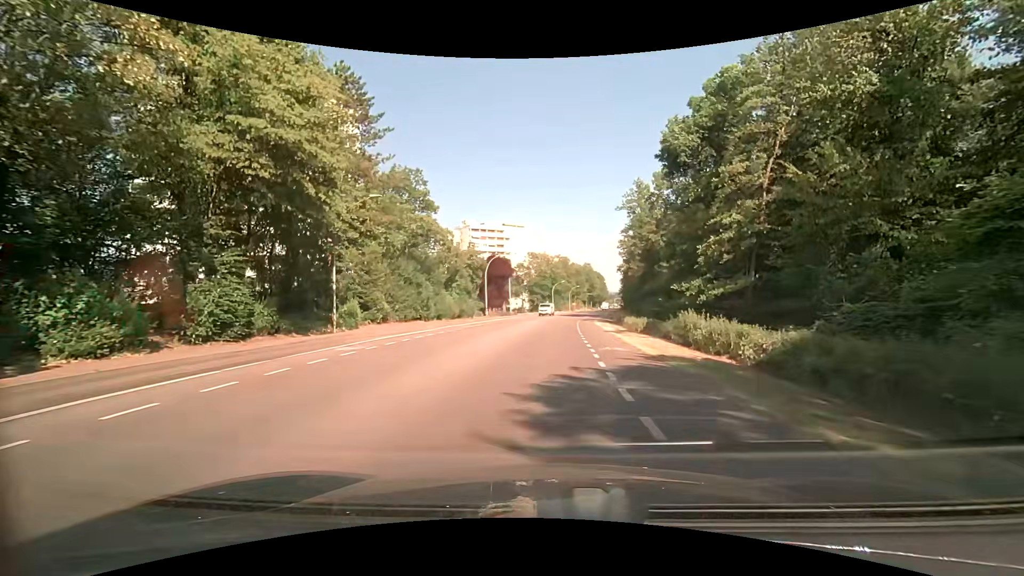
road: tertiary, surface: asphalt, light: Day
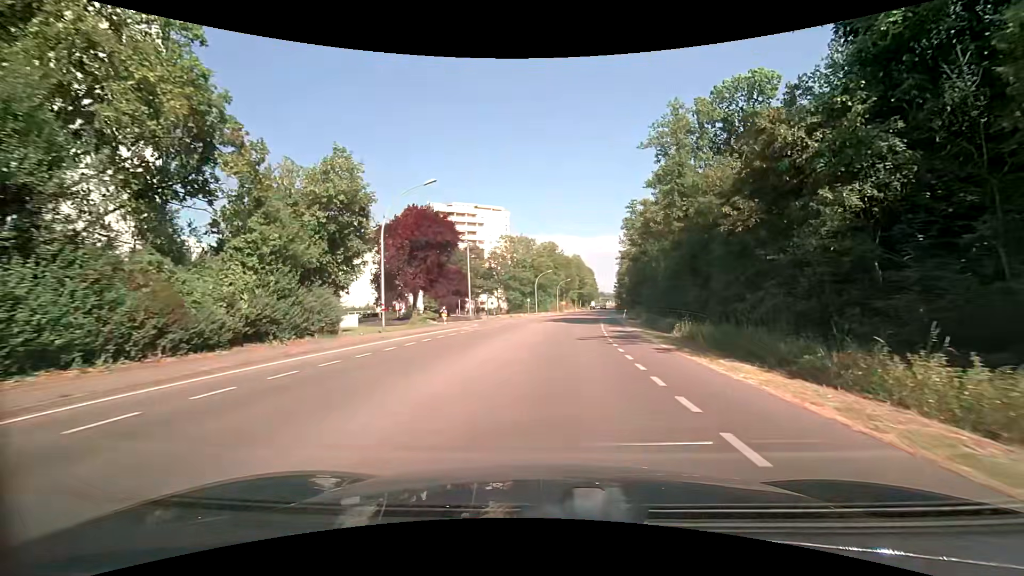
(+0.6, +33.9) m; +2°
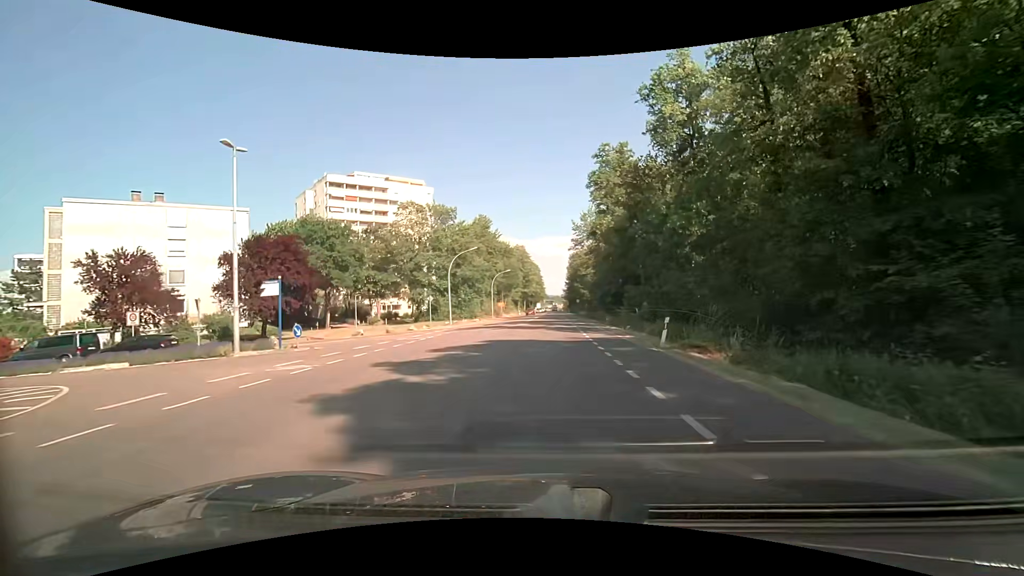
(+2.3, +36.5) m; +7°
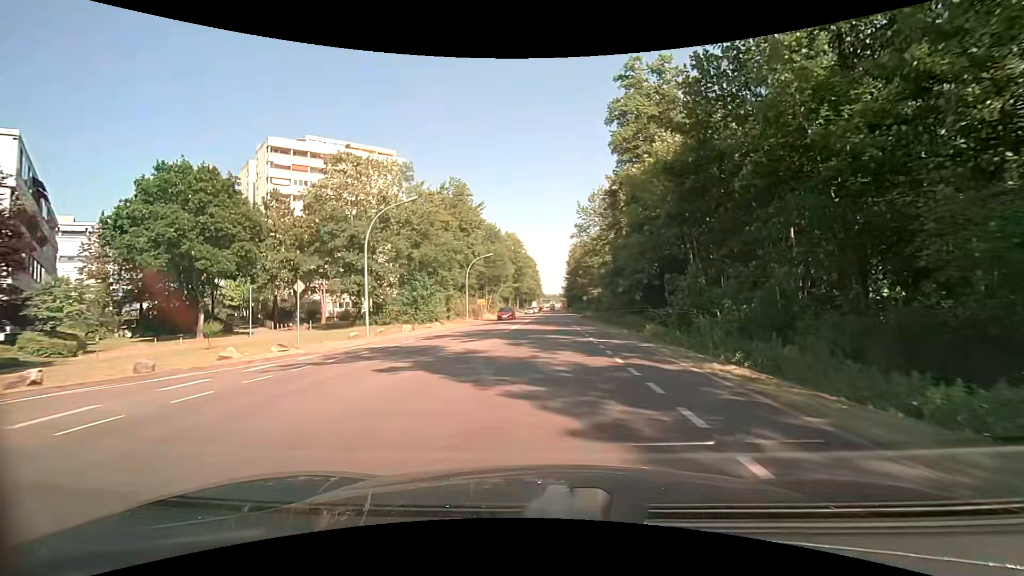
(0.0, +22.2) m; 0°
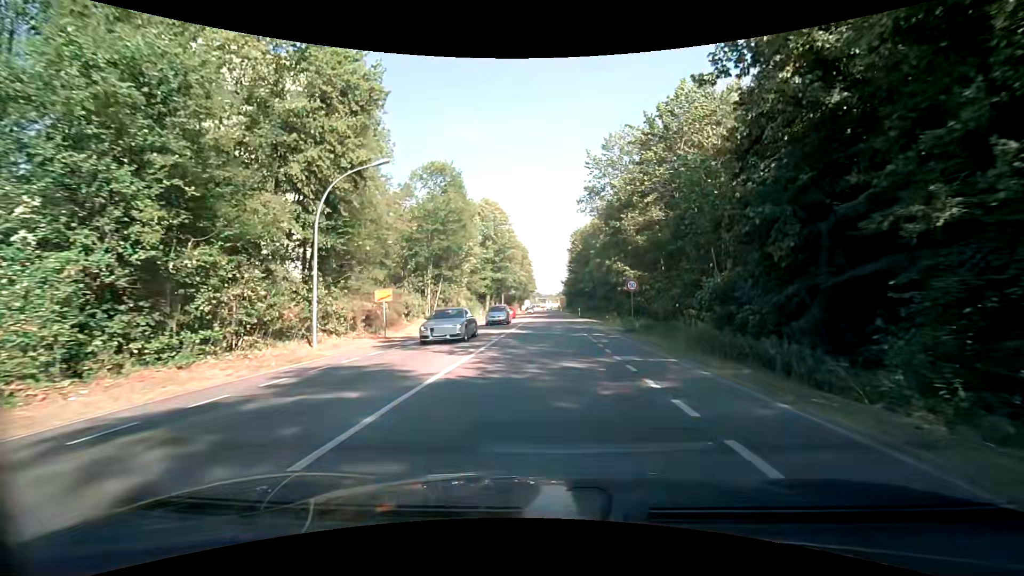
(+0.4, +36.6) m; +1°
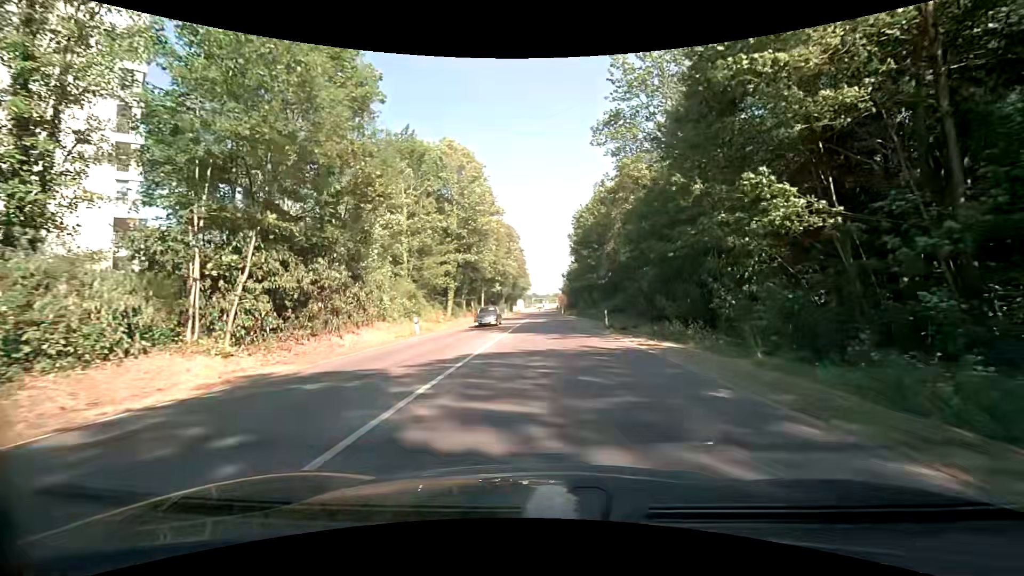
(+0.1, +28.6) m; +1°
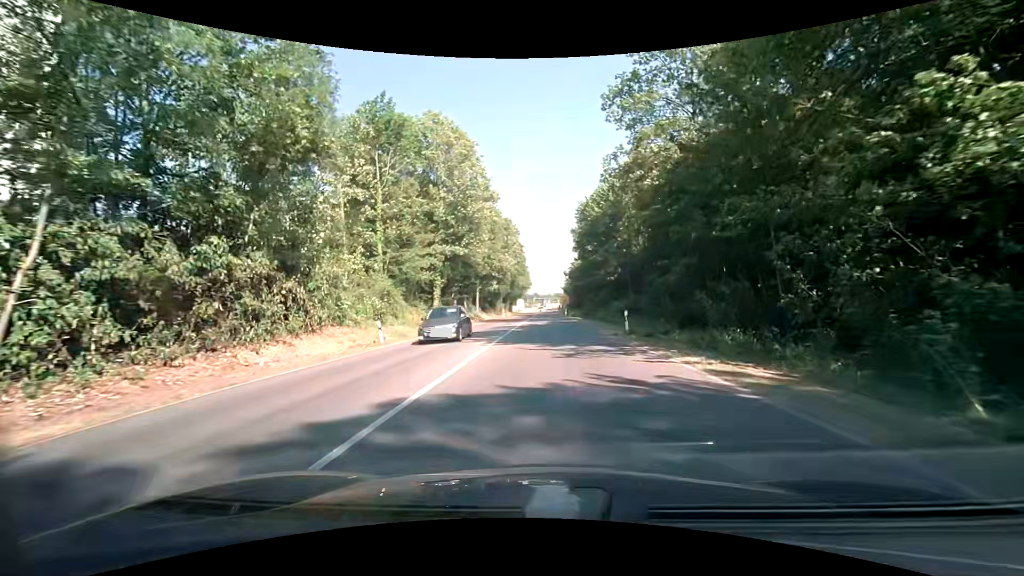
(0.0, +7.0) m; -1°
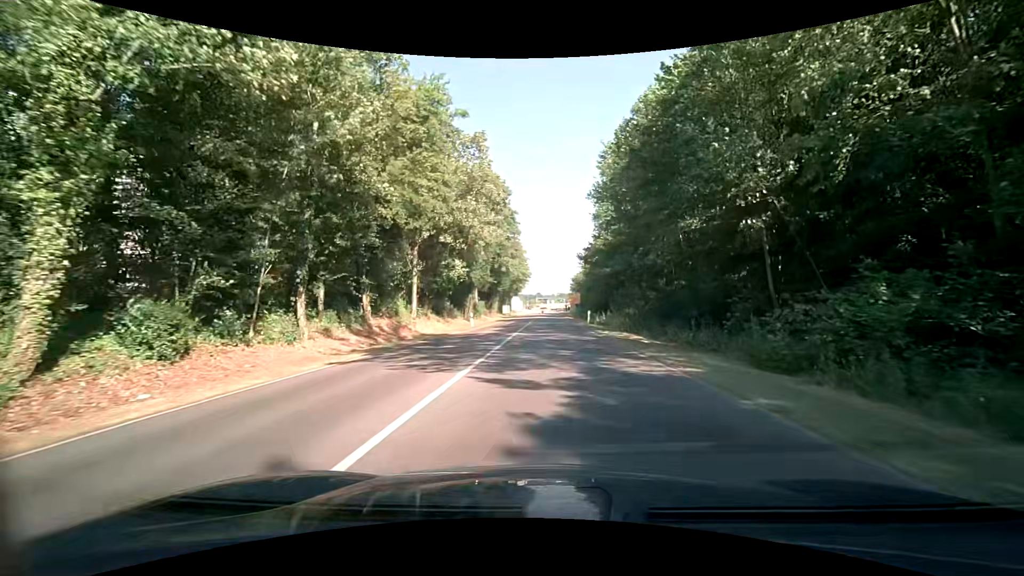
(+0.1, +34.4) m; 0°
(0, +10) (0, +20) (0, +30) (0, +40) (0, +50) (+1, +60) (+1, +70) (+1, +80) (+1, +90) (+1, +100) m
